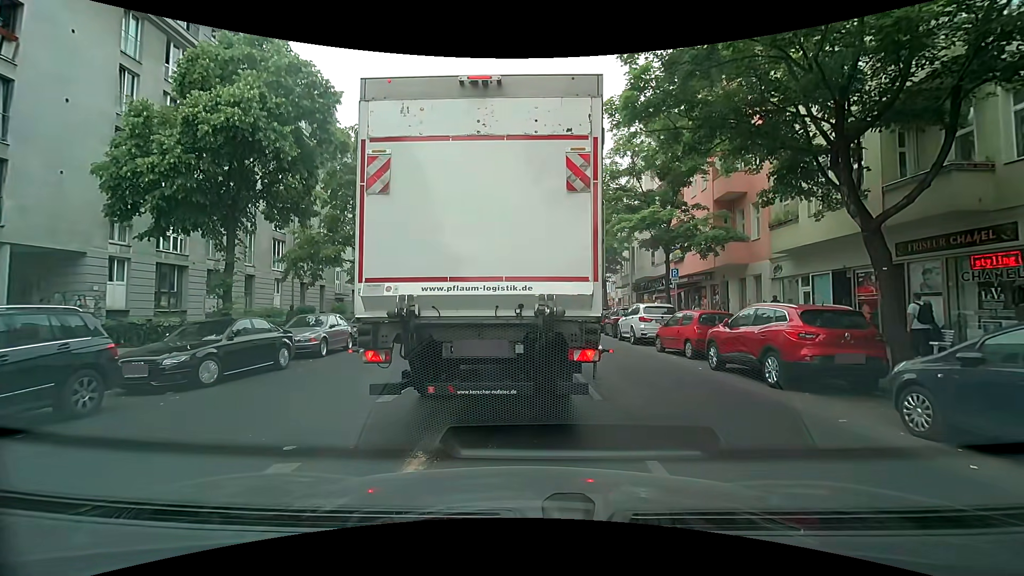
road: secondary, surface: asphalt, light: Day
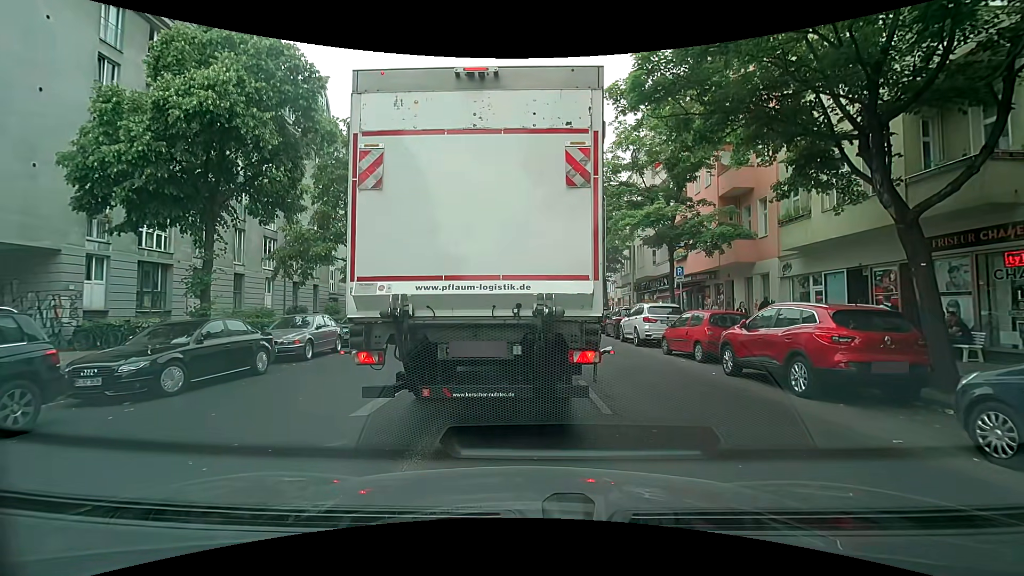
(0.0, +1.0) m; 0°
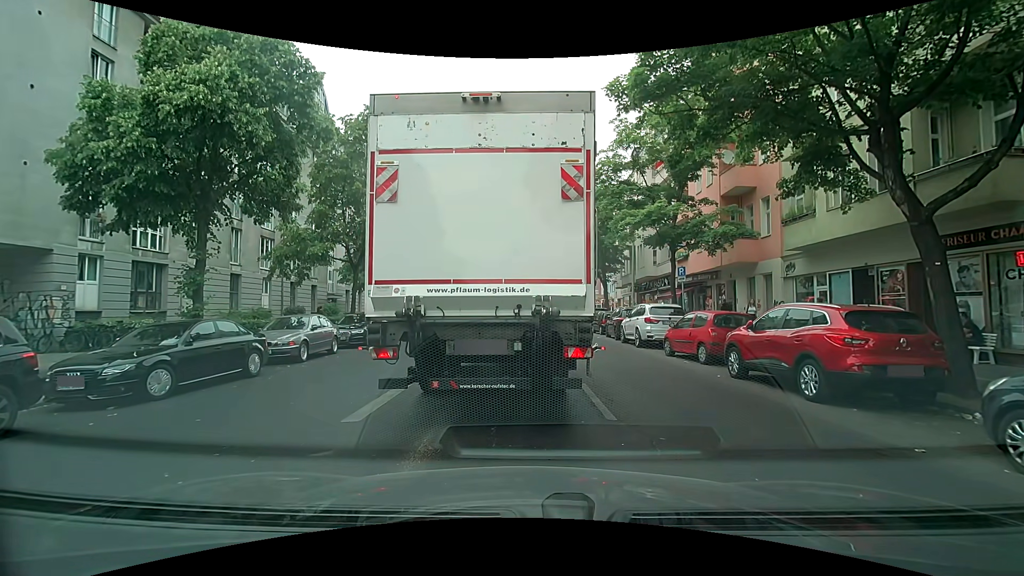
(0.0, +0.3) m; 0°
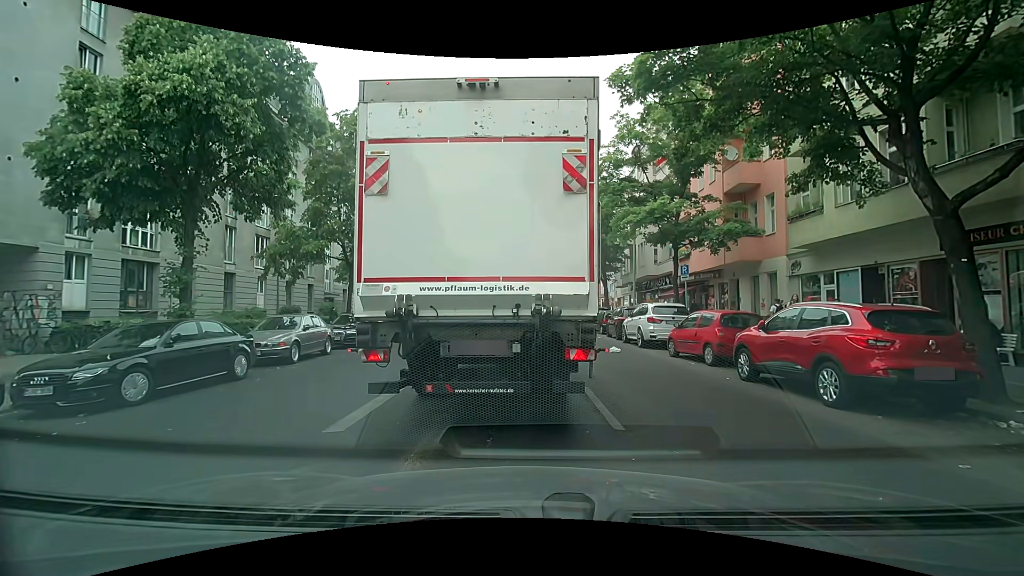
(0.0, +0.5) m; 0°
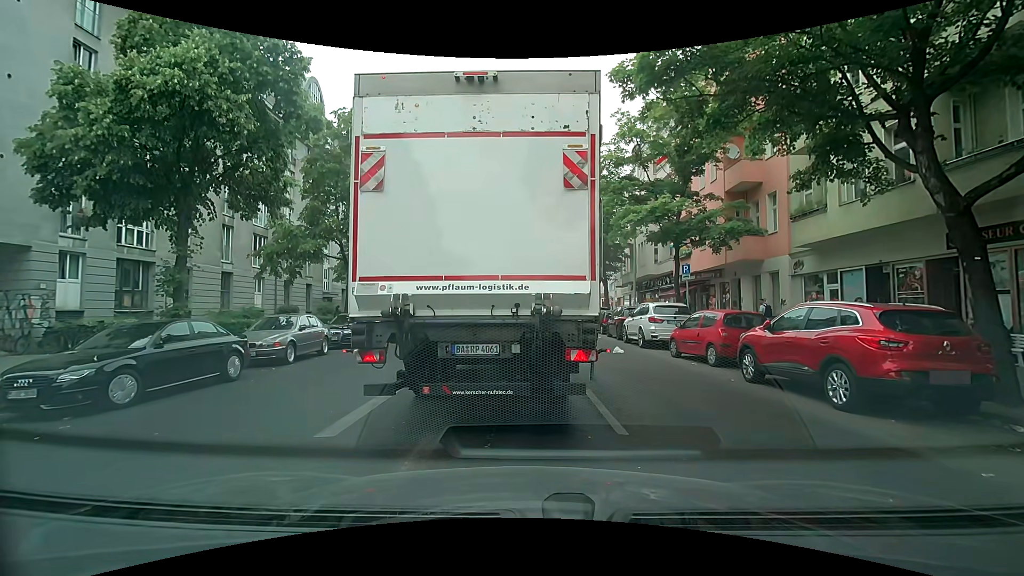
(0.0, +0.2) m; 0°
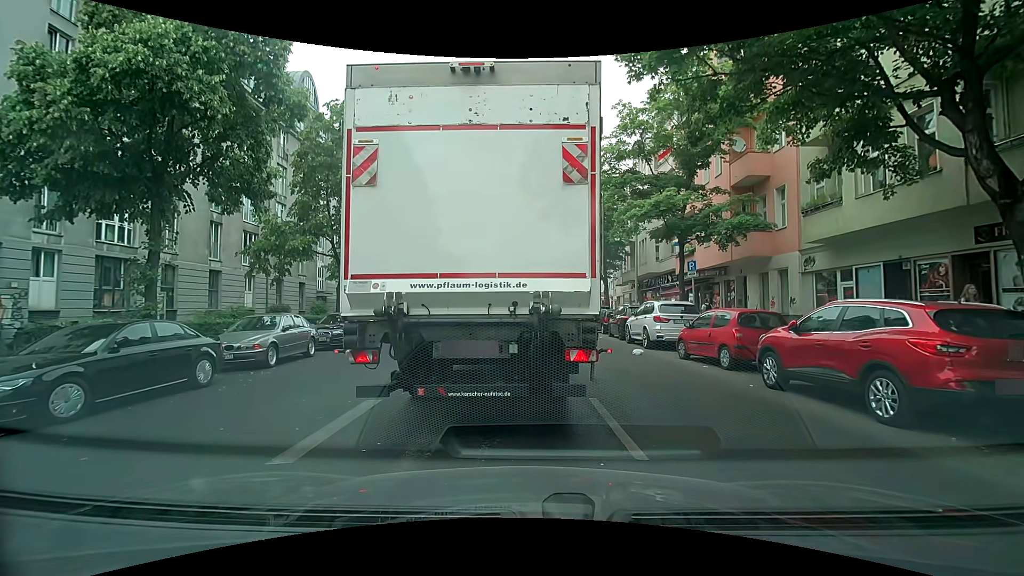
(0.0, +0.9) m; 0°
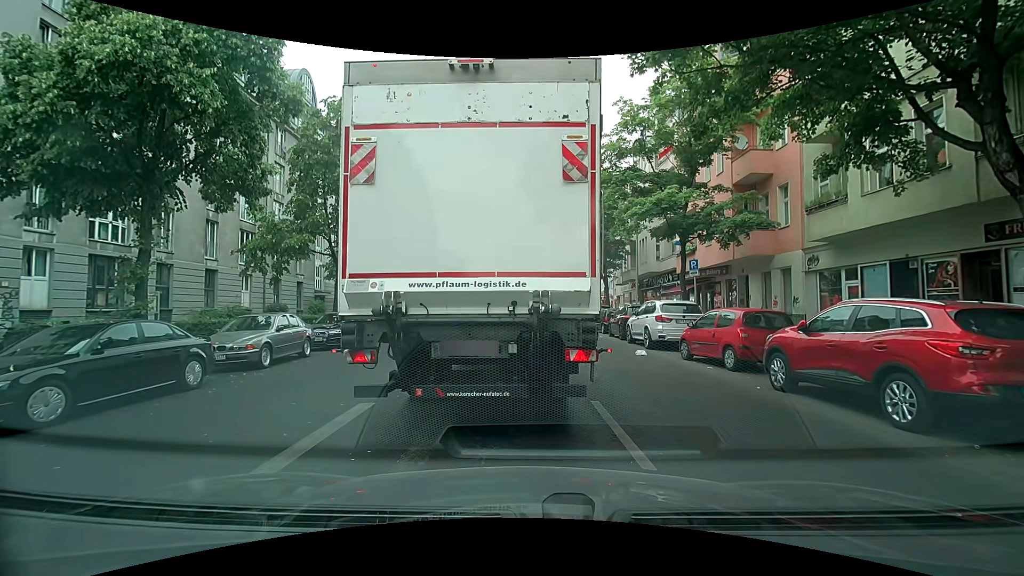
(0.0, +0.3) m; 0°
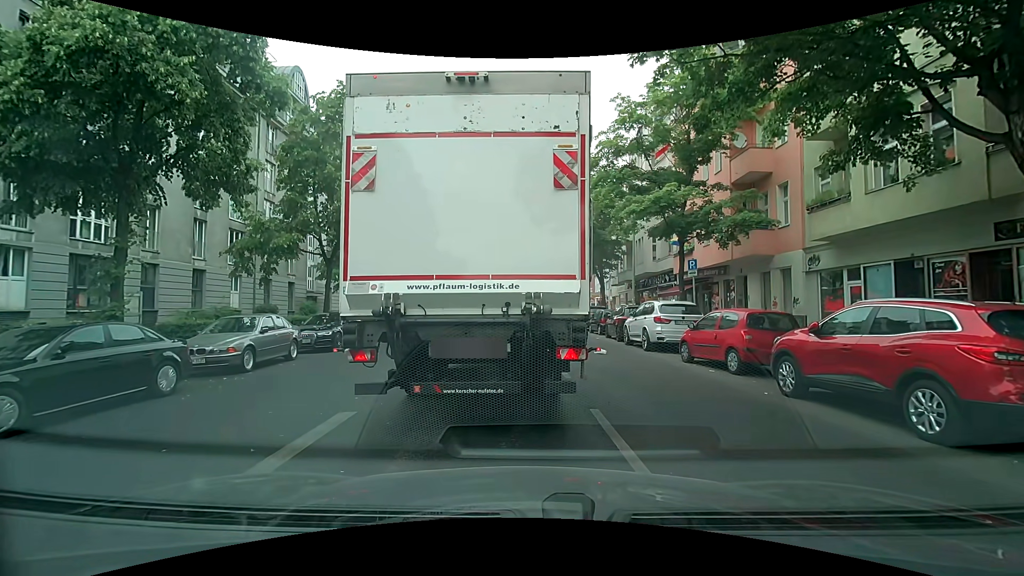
(0.0, +0.5) m; 0°
